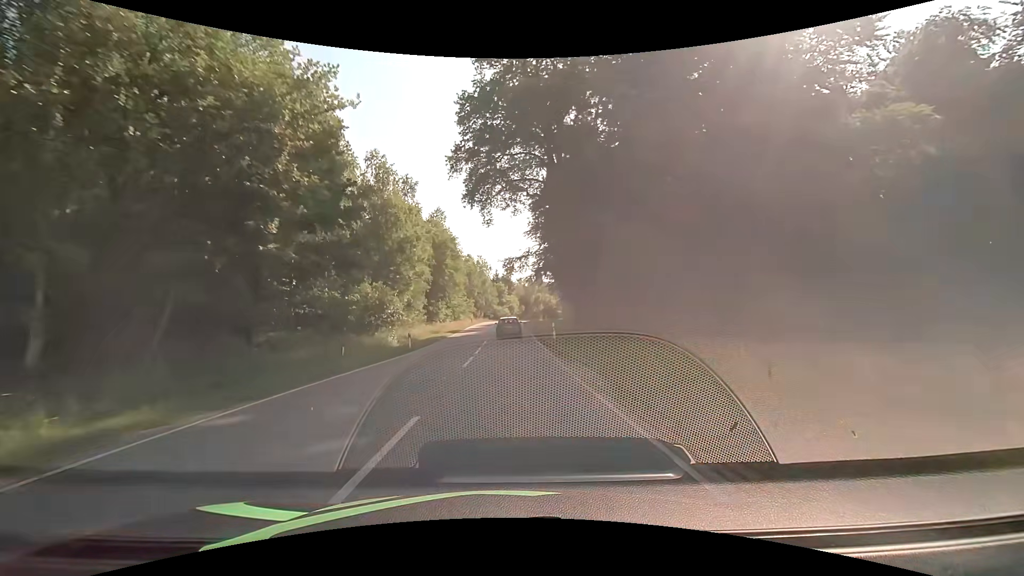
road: tertiary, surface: asphalt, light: Day
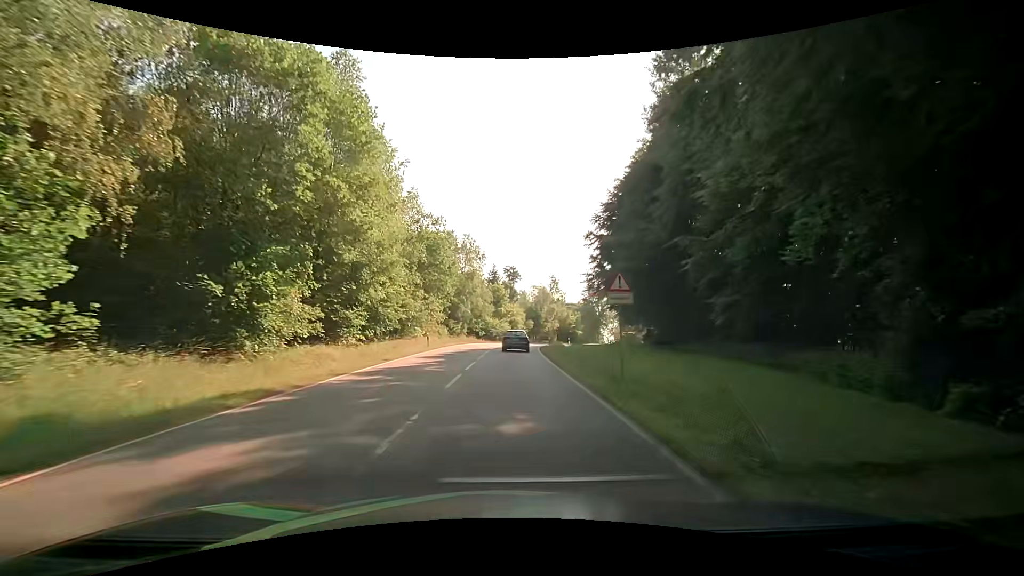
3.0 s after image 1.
(-0.1, +41.1) m; 0°
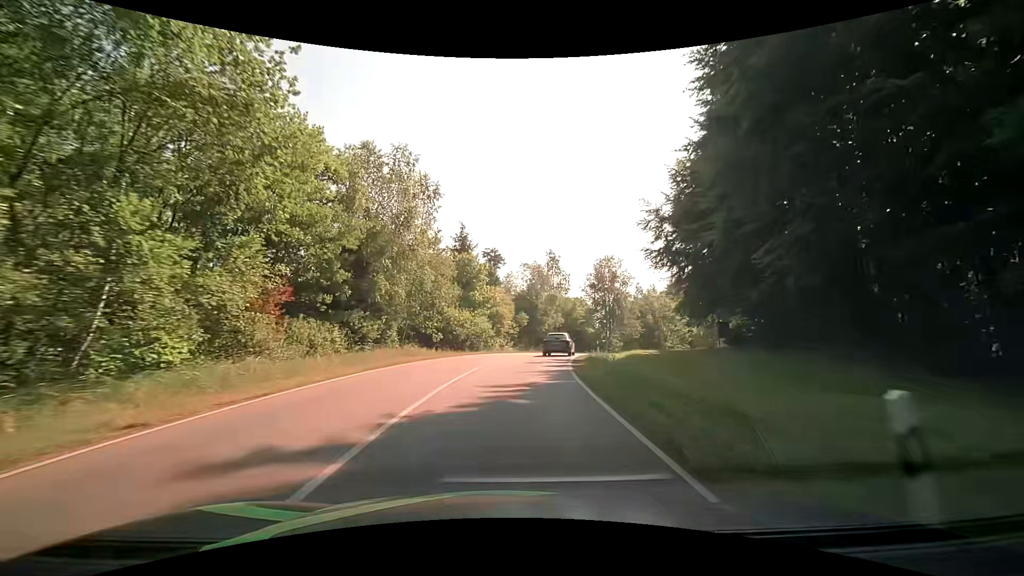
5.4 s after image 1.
(+0.6, +31.4) m; +2°
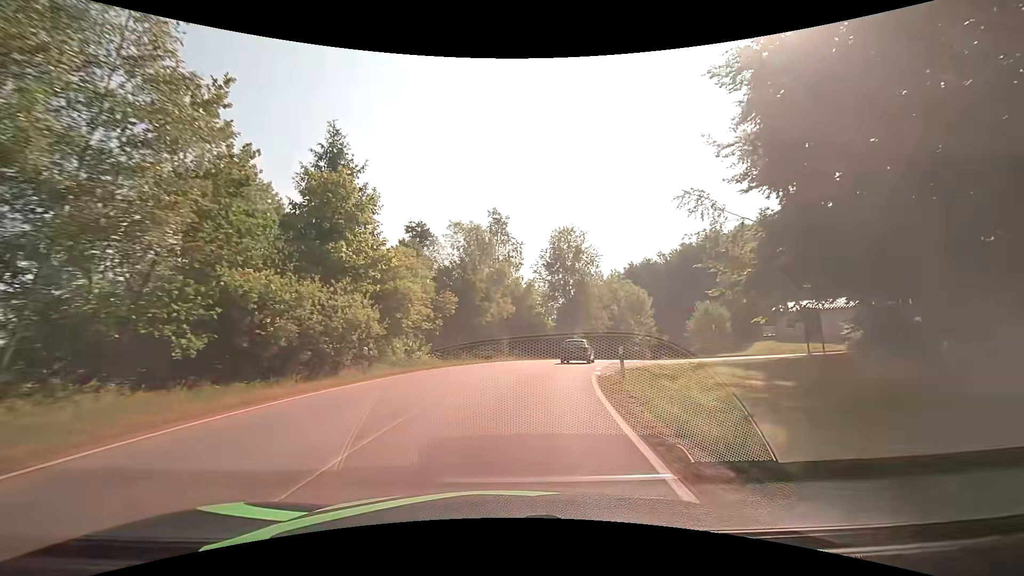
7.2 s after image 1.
(+1.5, +22.9) m; +7°
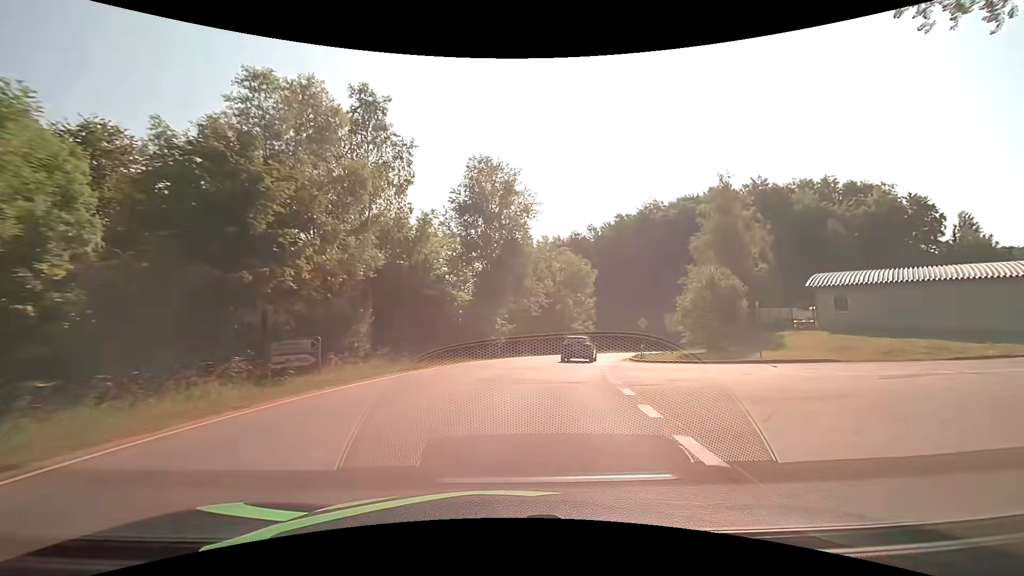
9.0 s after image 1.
(+1.9, +22.6) m; +10°
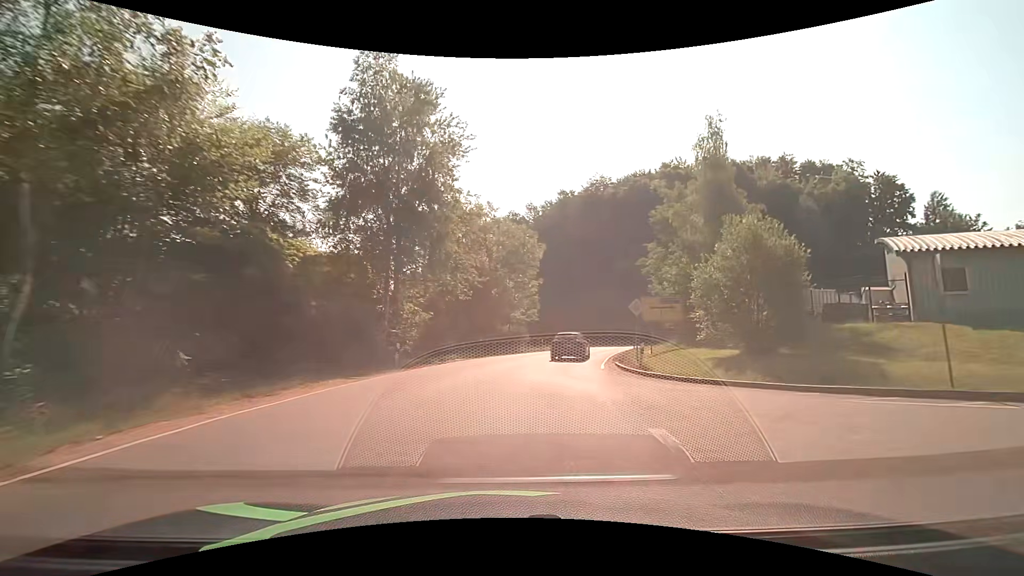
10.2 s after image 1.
(+1.0, +14.7) m; +8°
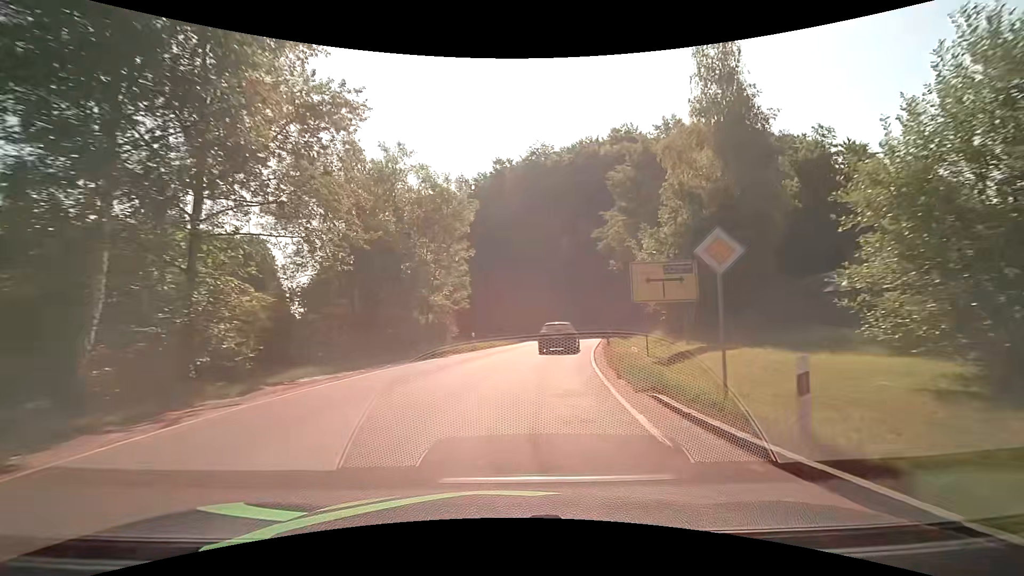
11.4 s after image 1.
(+1.0, +14.1) m; +8°
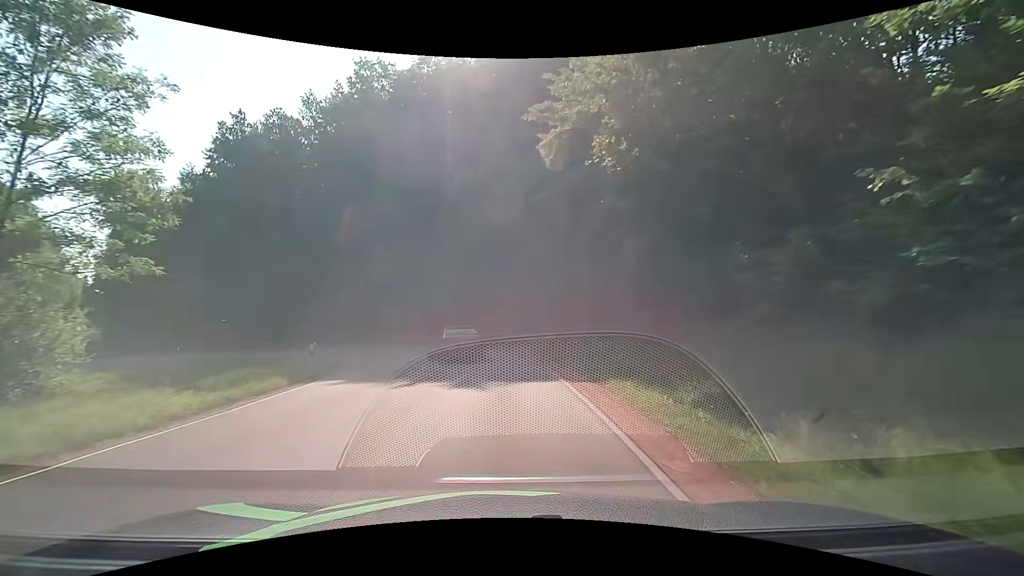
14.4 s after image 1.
(+3.7, +30.9) m; +11°
